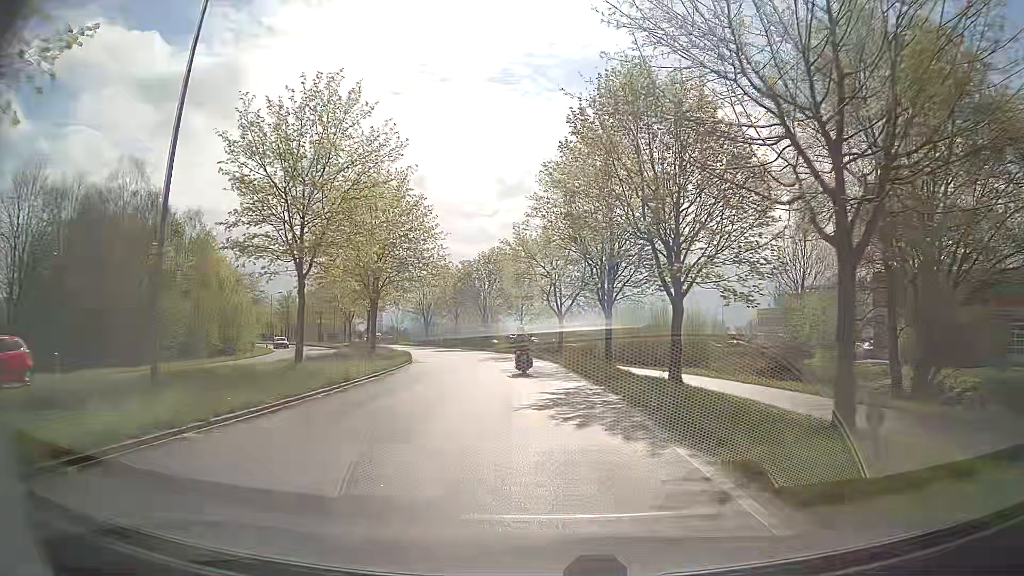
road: secondary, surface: asphalt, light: Day
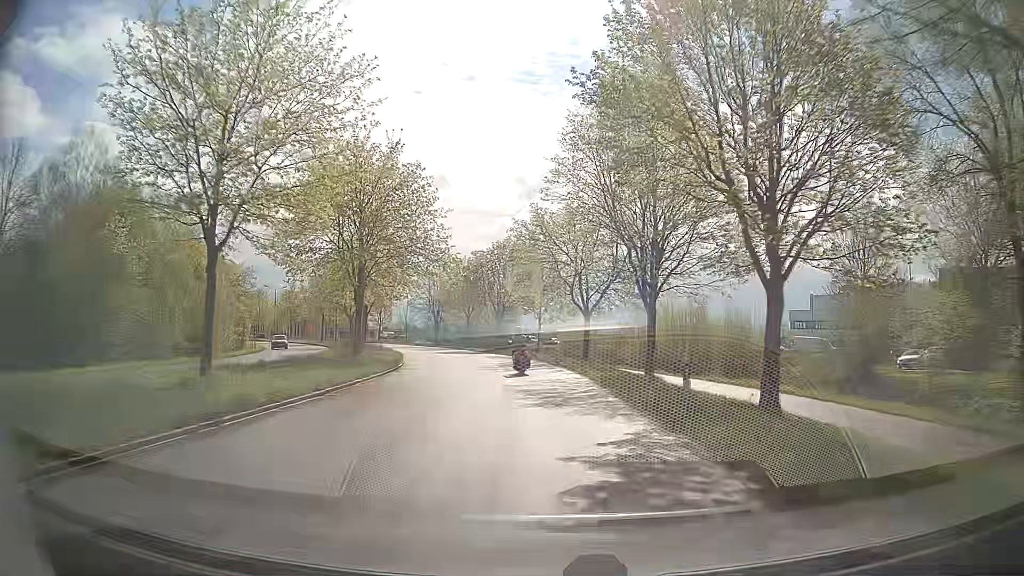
(-0.2, +7.8) m; -2°
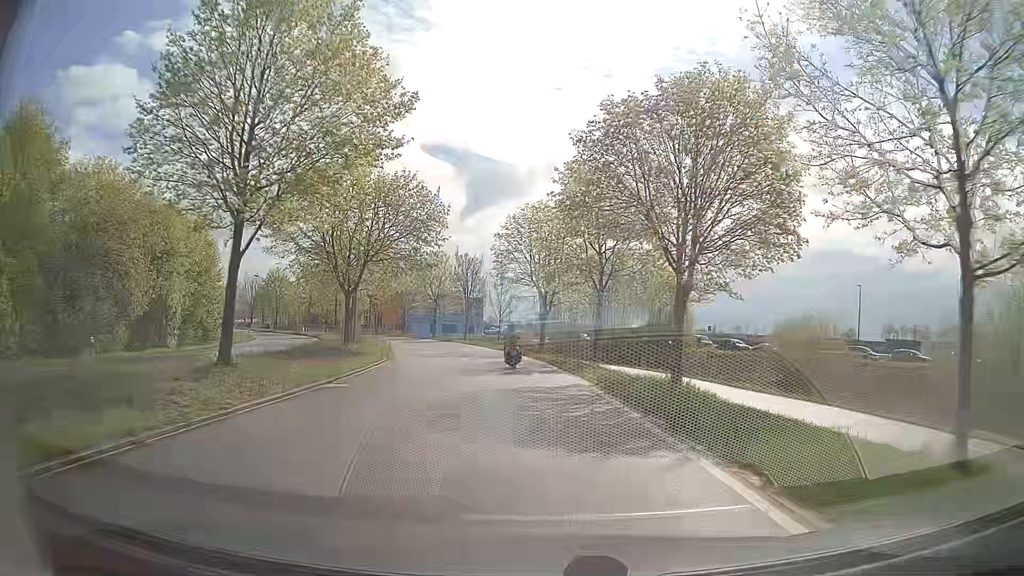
(-3.6, +39.6) m; -12°
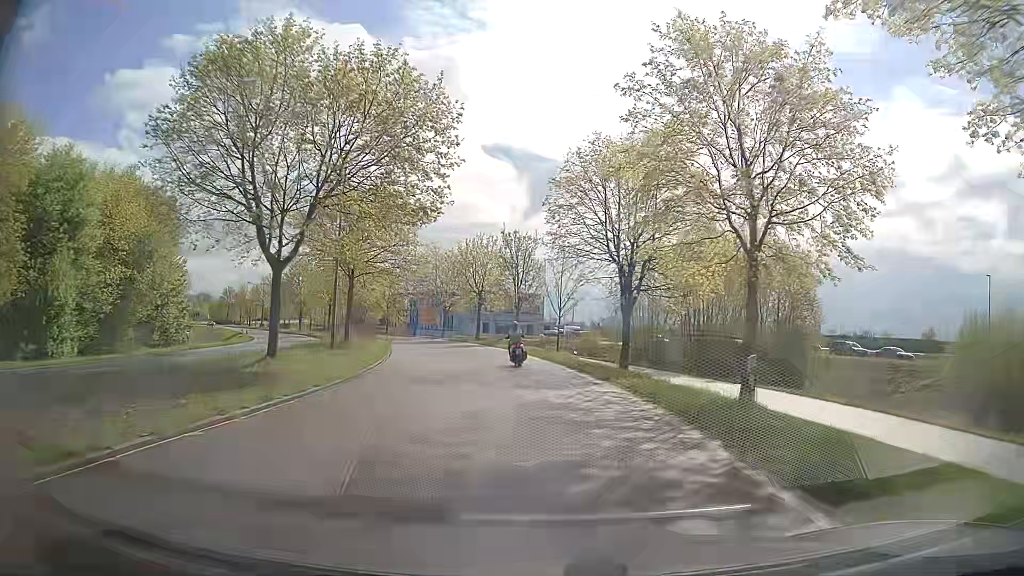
(-0.7, +16.4) m; -5°
(0, +10) (-1, +20) (-2, +30) (-4, +40) (-6, +49) (-10, +59) (-13, +68) (-18, +77) (-23, +86) (-28, +94) m
